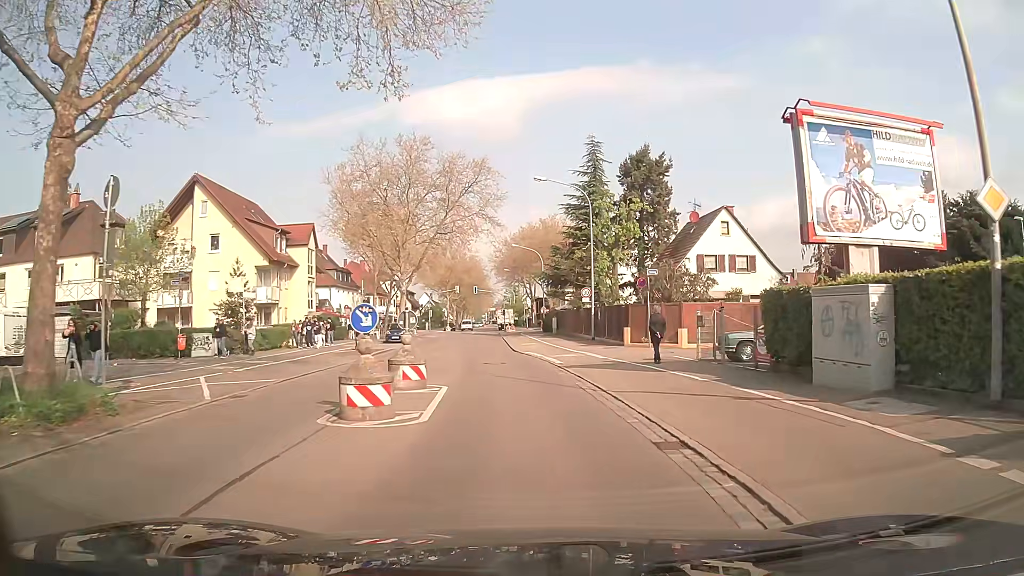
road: secondary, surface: asphalt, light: Day
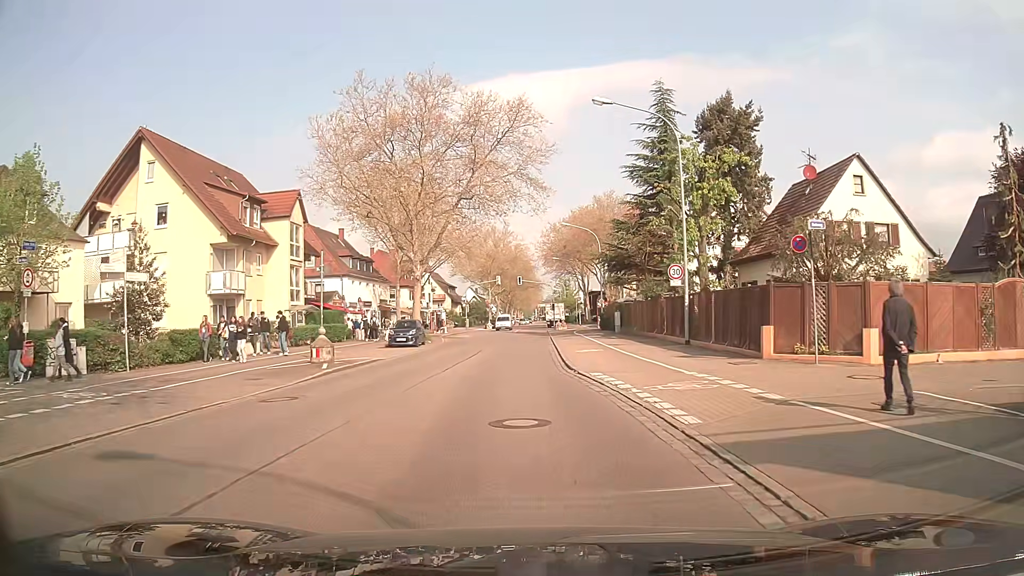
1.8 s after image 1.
(-0.2, +13.9) m; -3°
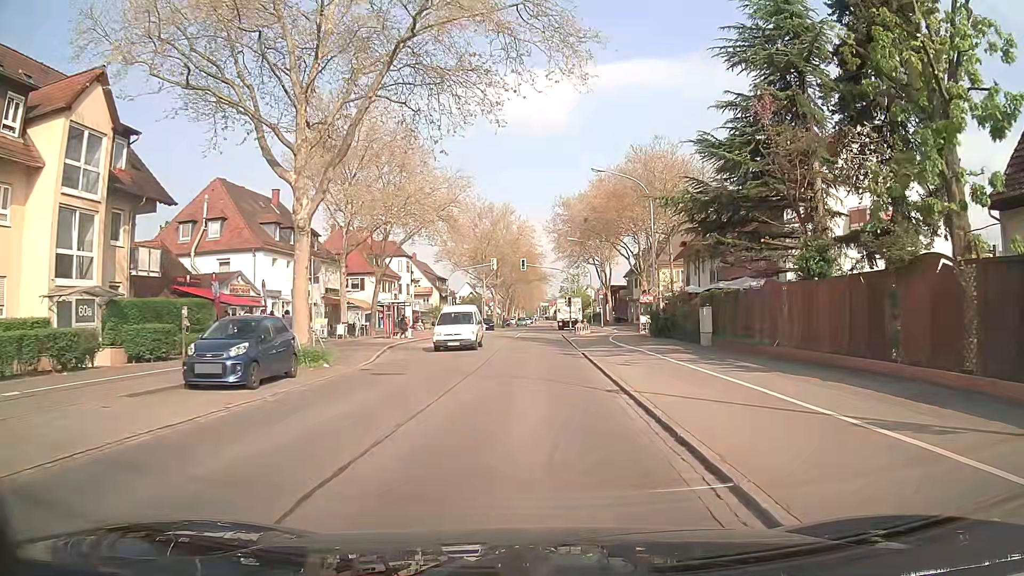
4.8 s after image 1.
(-0.8, +23.1) m; -1°
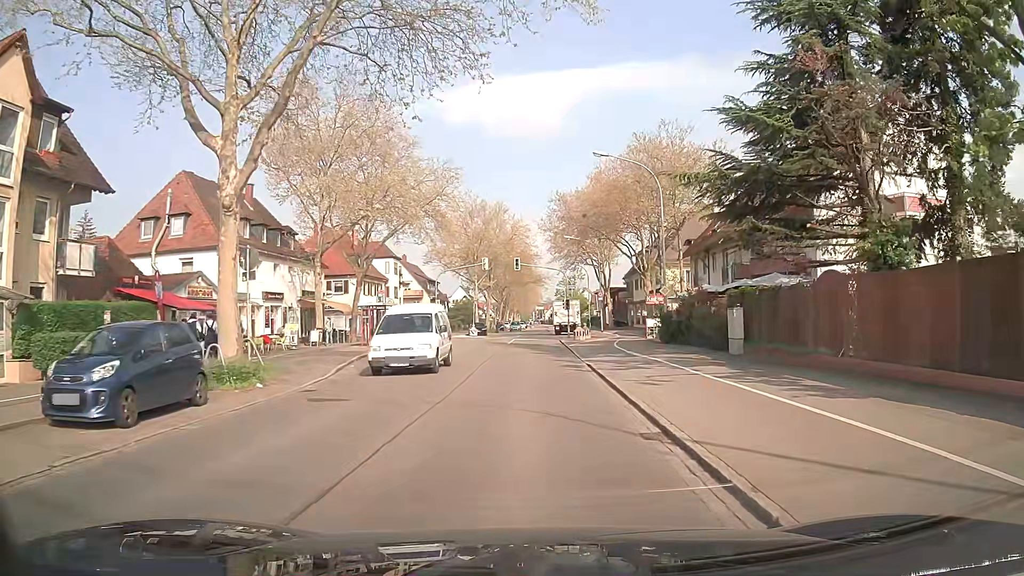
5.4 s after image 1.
(0.0, +4.6) m; +1°
(0, +10) (0, +20) (0, +30) (0, +40) (0, +50) (0, +60) (0, +70) (+1, +80) (+1, +90) (+1, +100) m
